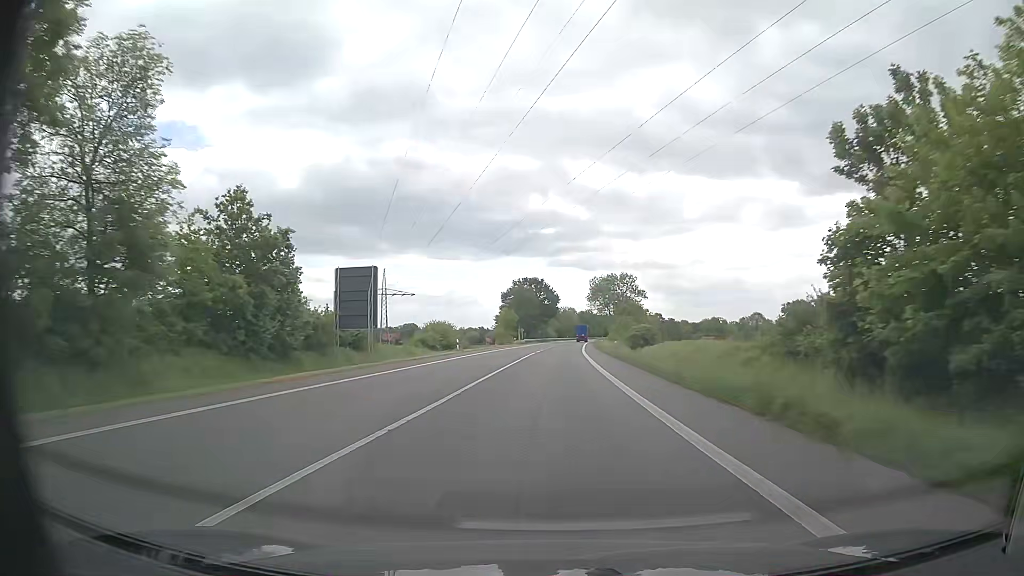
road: primary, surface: asphalt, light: Day
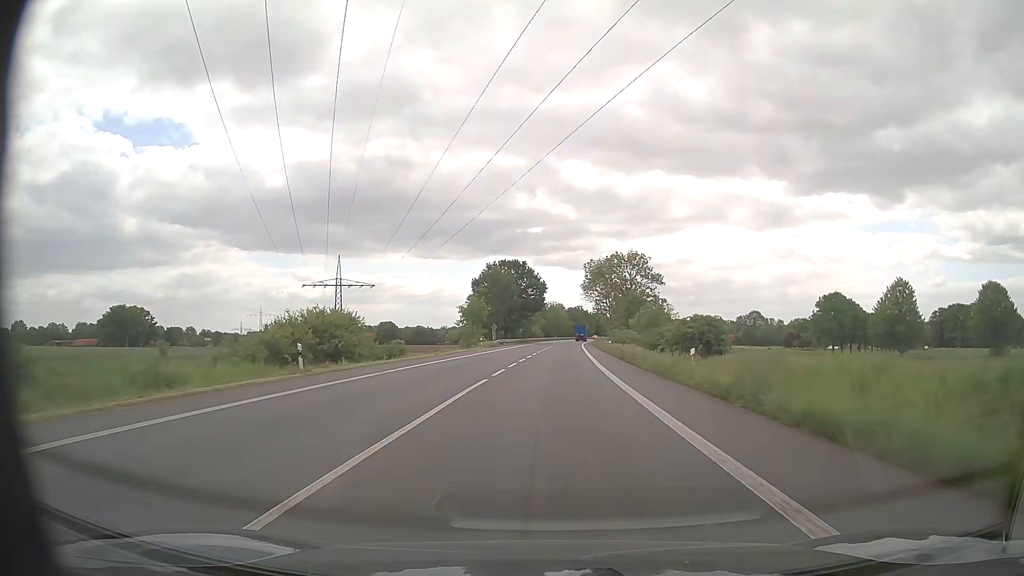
(+0.5, +33.8) m; +1°
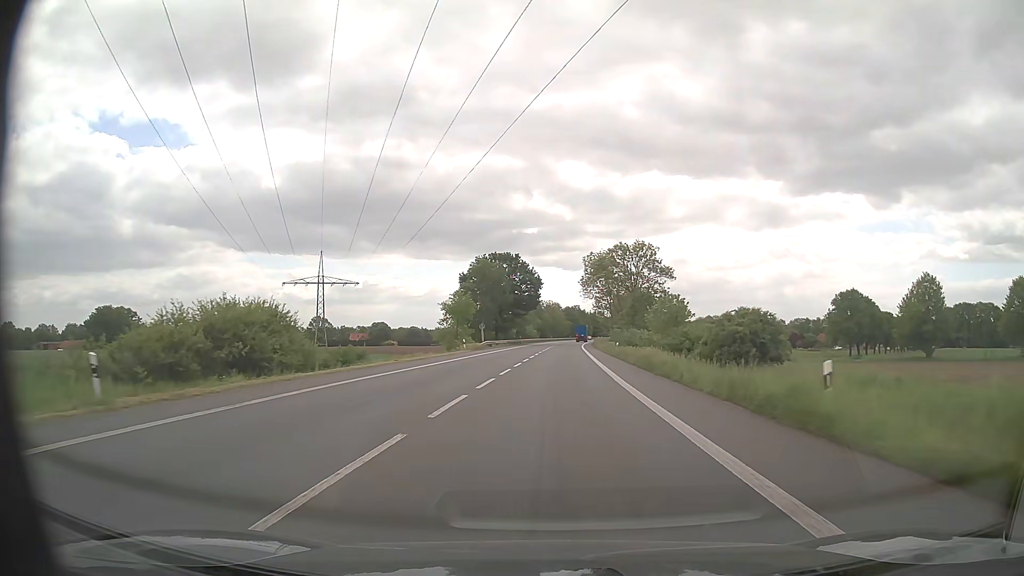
(0.0, +11.3) m; 0°
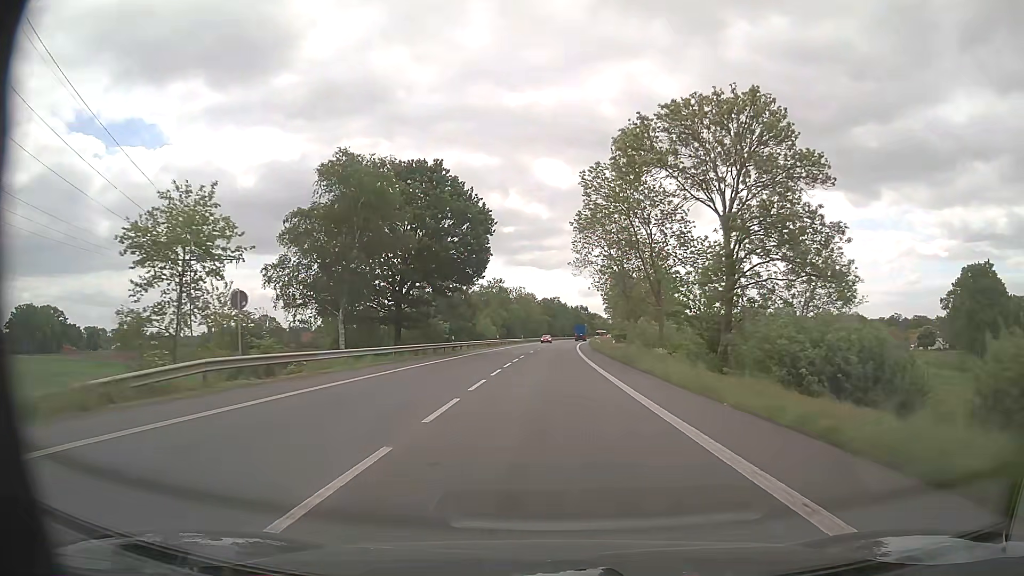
(+1.2, +56.3) m; +2°
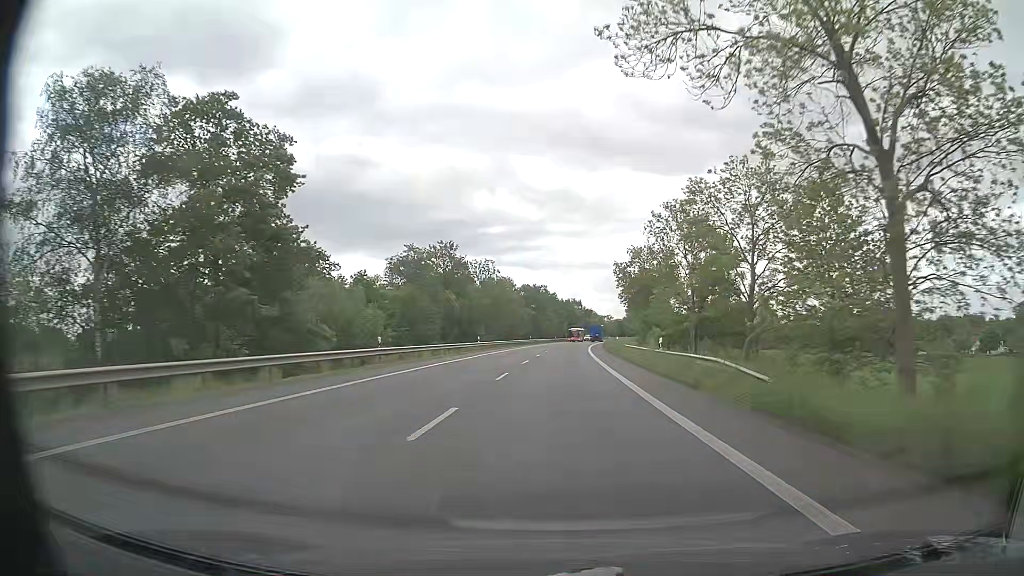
(+0.6, +56.9) m; +1°
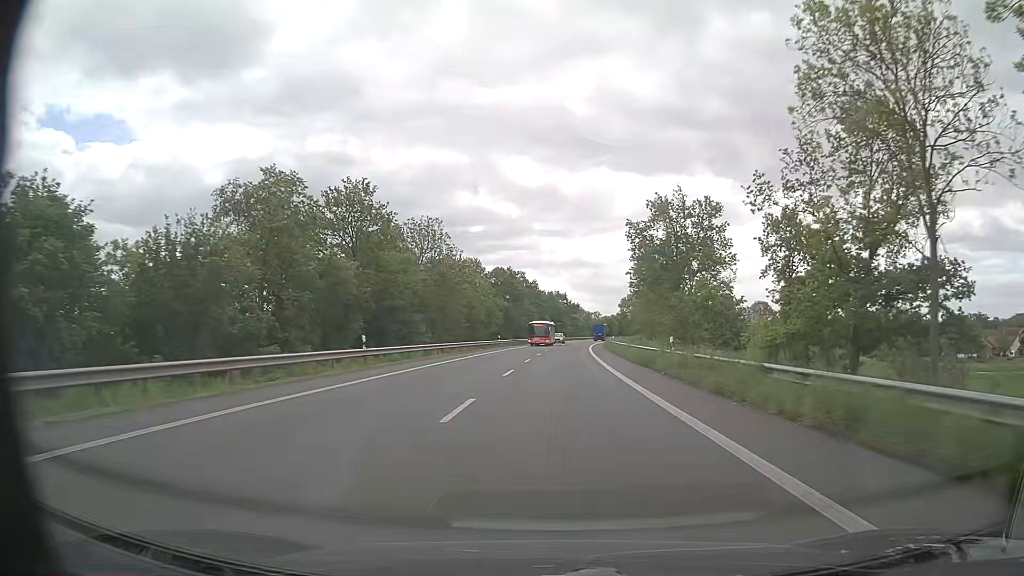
(+0.3, +34.9) m; +1°
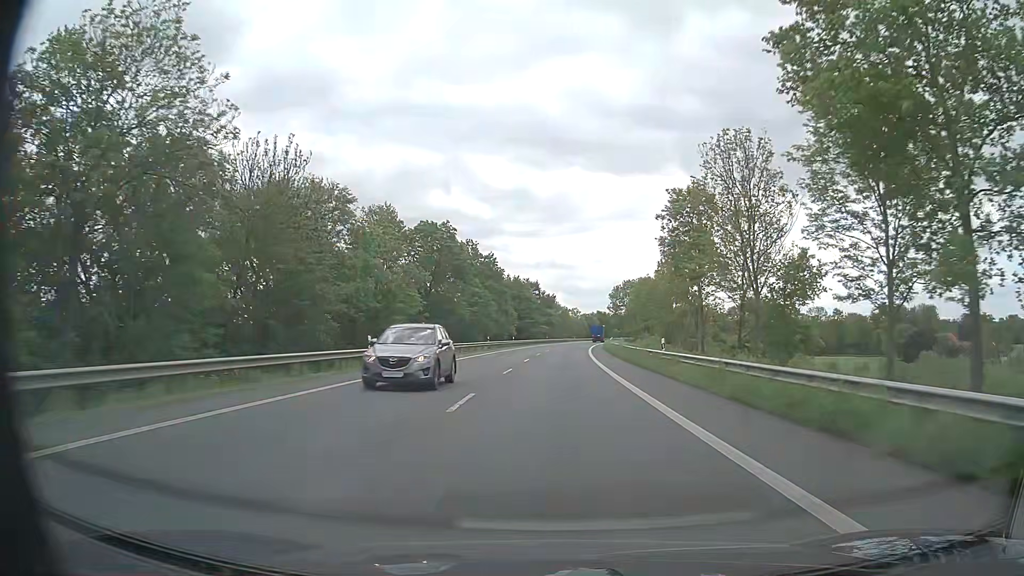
(+1.0, +46.9) m; +2°
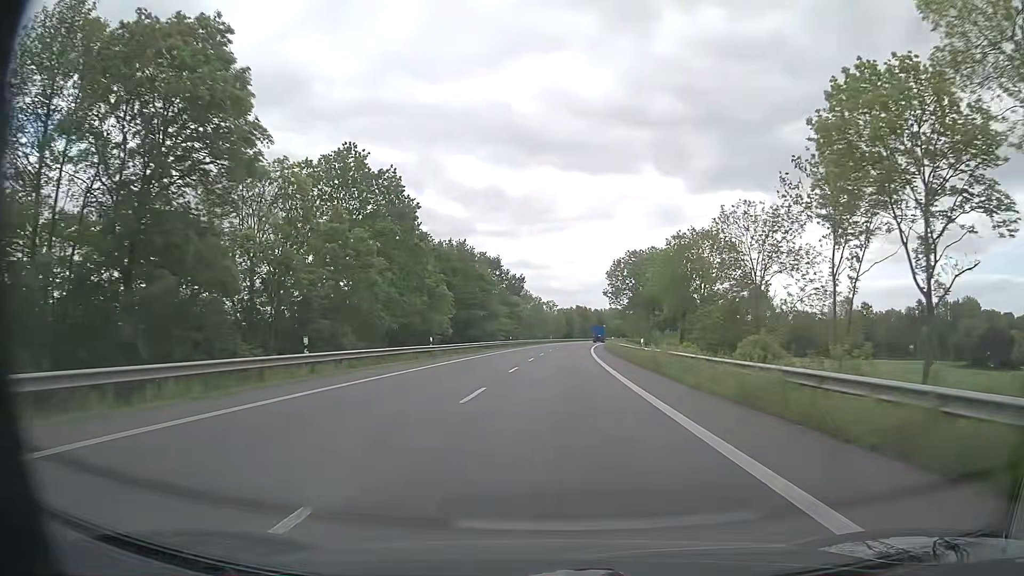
(+1.0, +47.1) m; +2°
(0, +10) (0, +20) (0, +30) (+1, +40) (+1, +50) (+2, +60) (+2, +70) (+3, +80) (+4, +90) (+5, +100) m
